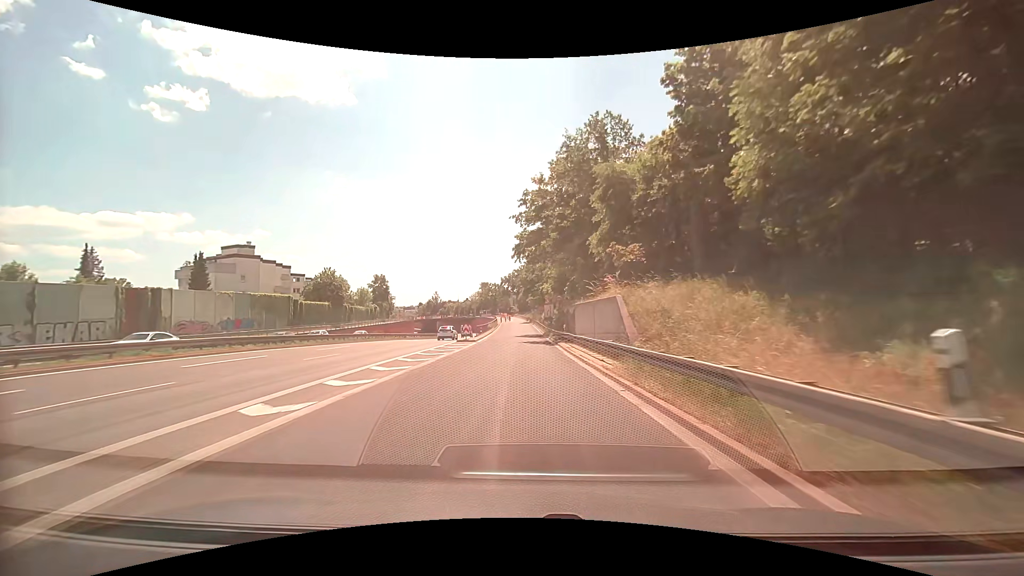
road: trunk_link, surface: asphalt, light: Day
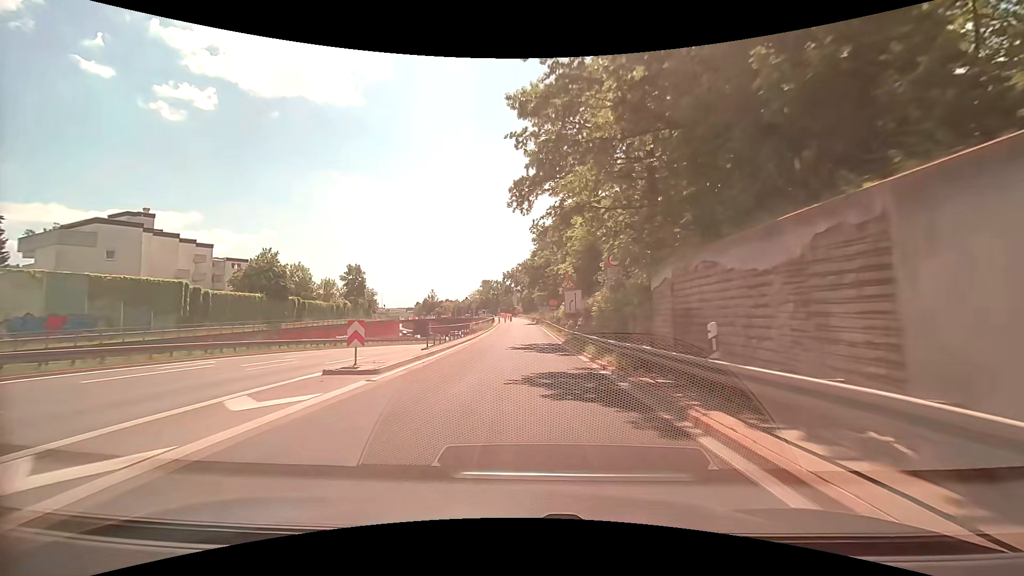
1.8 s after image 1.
(0.0, +27.8) m; -1°
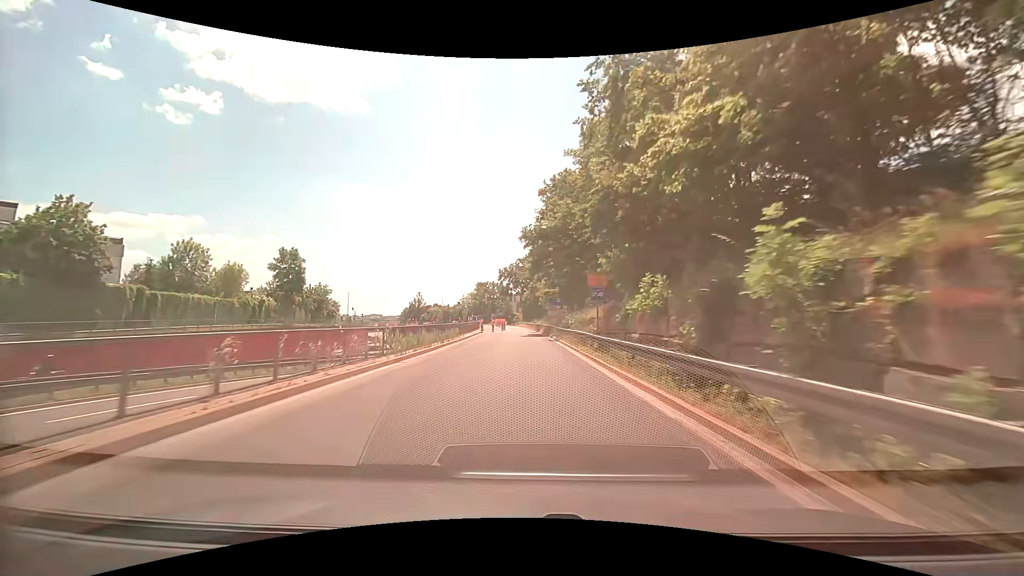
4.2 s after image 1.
(+0.3, +36.4) m; 0°
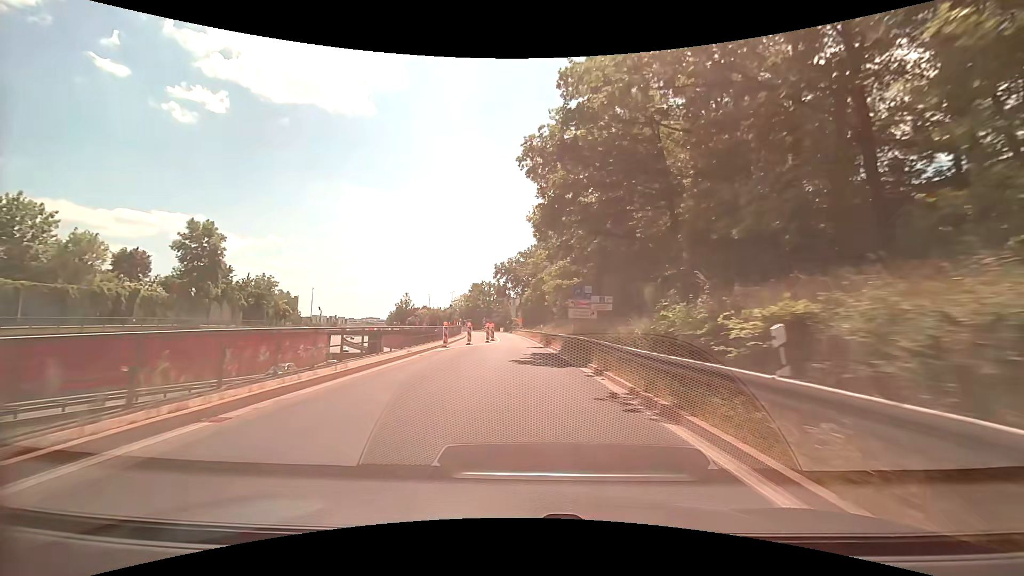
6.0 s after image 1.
(-0.1, +25.6) m; 0°
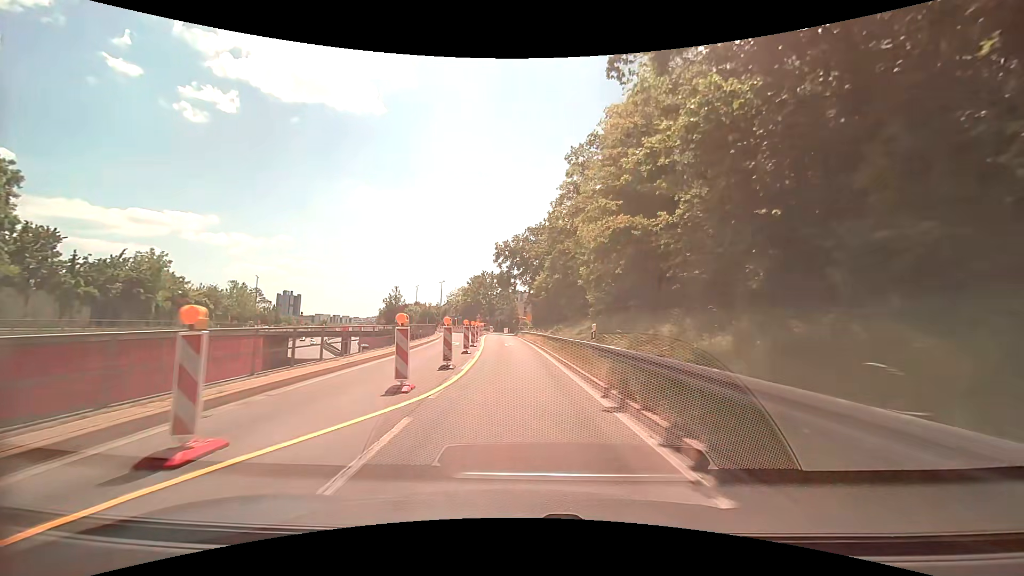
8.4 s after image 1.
(-0.4, +30.0) m; -1°
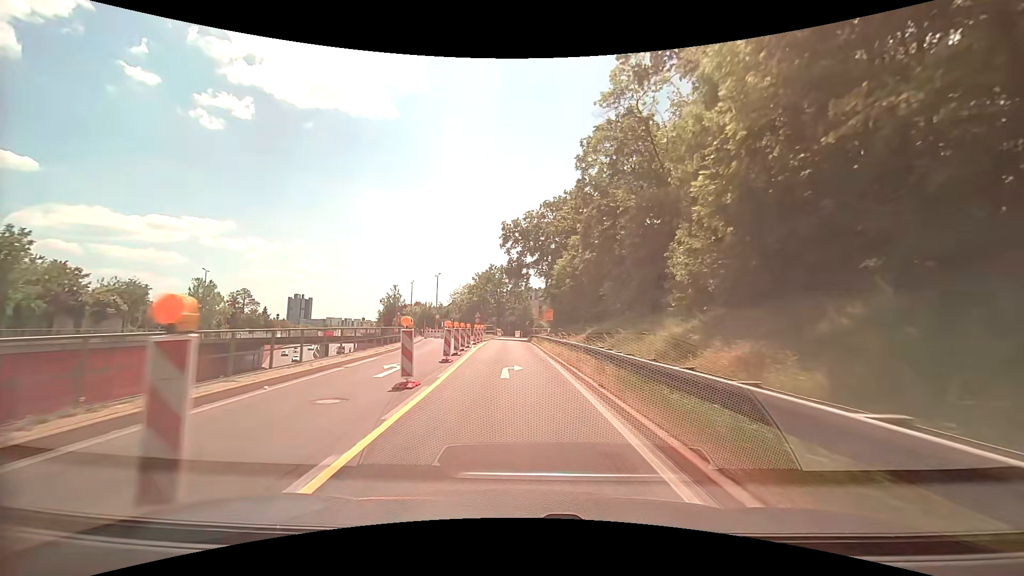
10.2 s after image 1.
(-0.3, +20.0) m; -2°
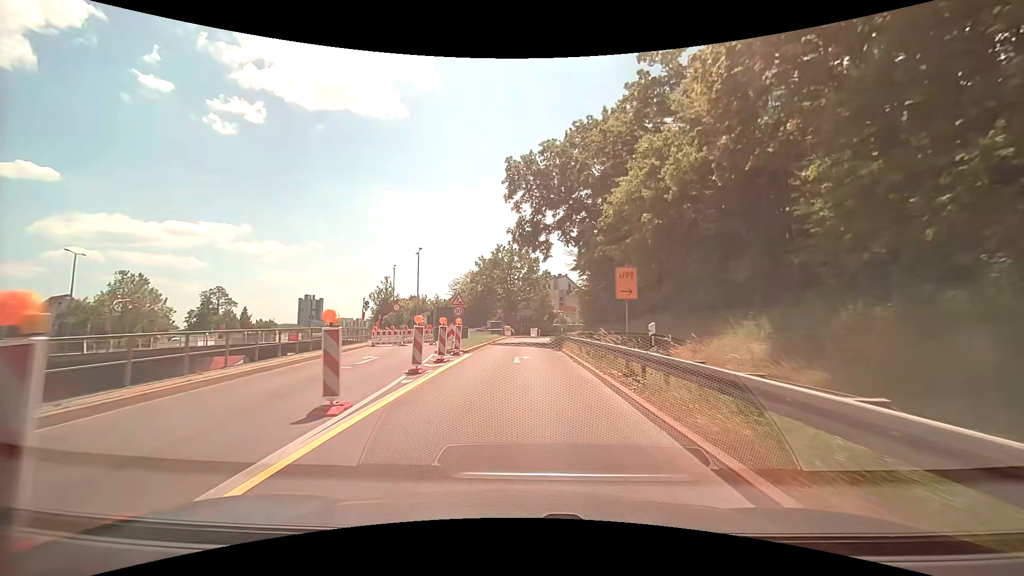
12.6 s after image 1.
(-0.6, +25.4) m; -1°
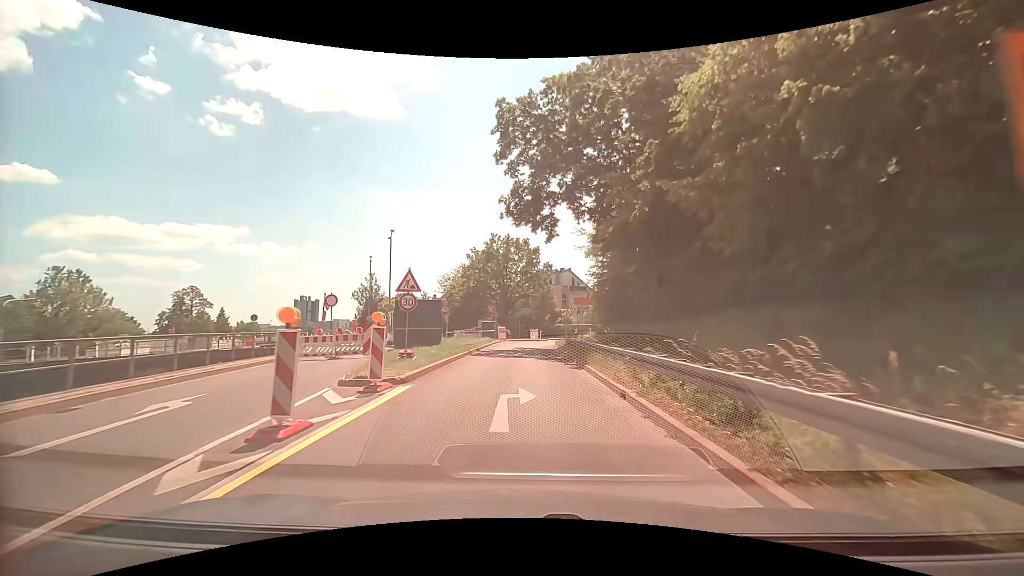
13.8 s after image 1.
(-0.2, +11.4) m; -2°
